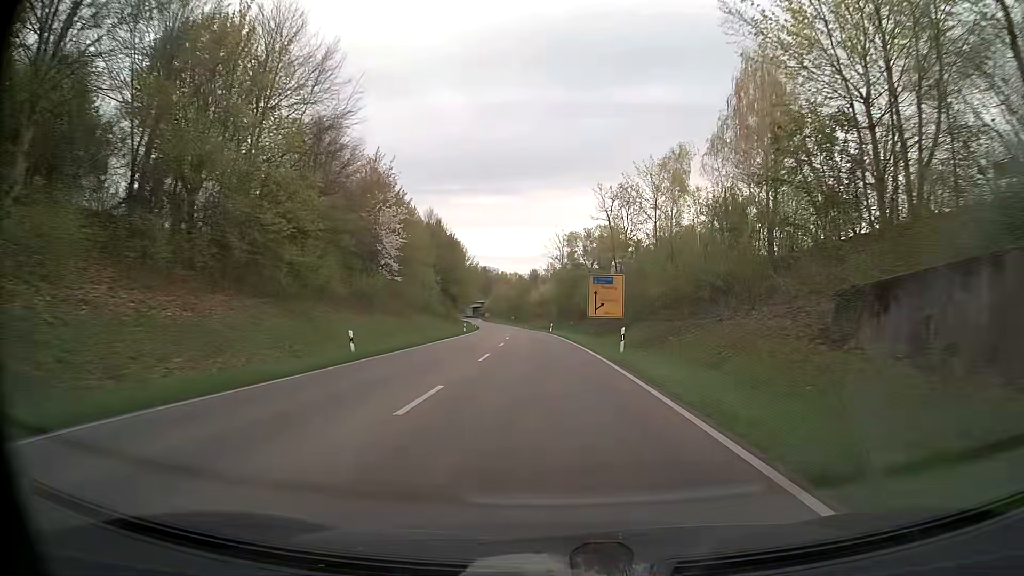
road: primary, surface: asphalt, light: Day
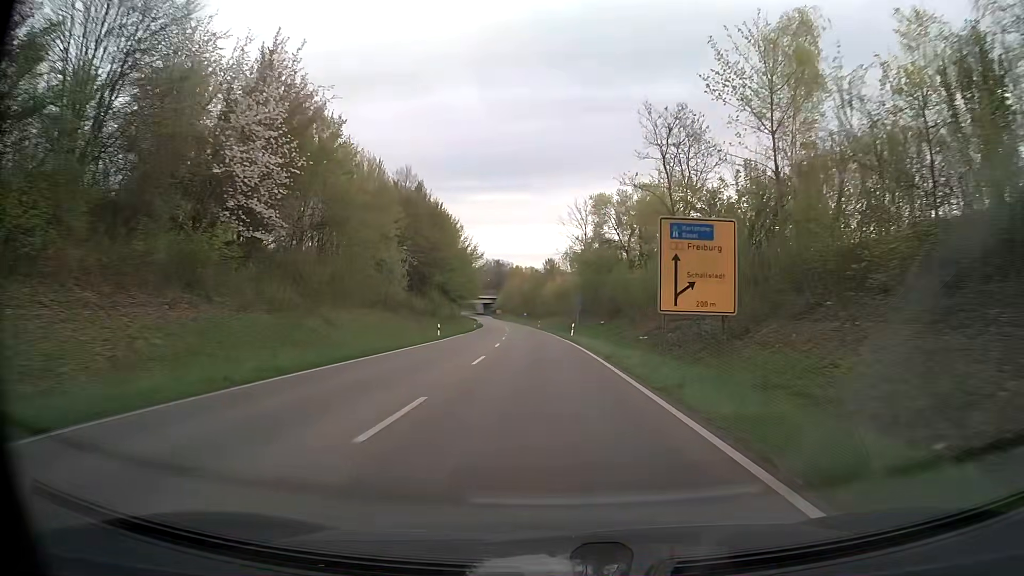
(-0.3, +26.2) m; -1°
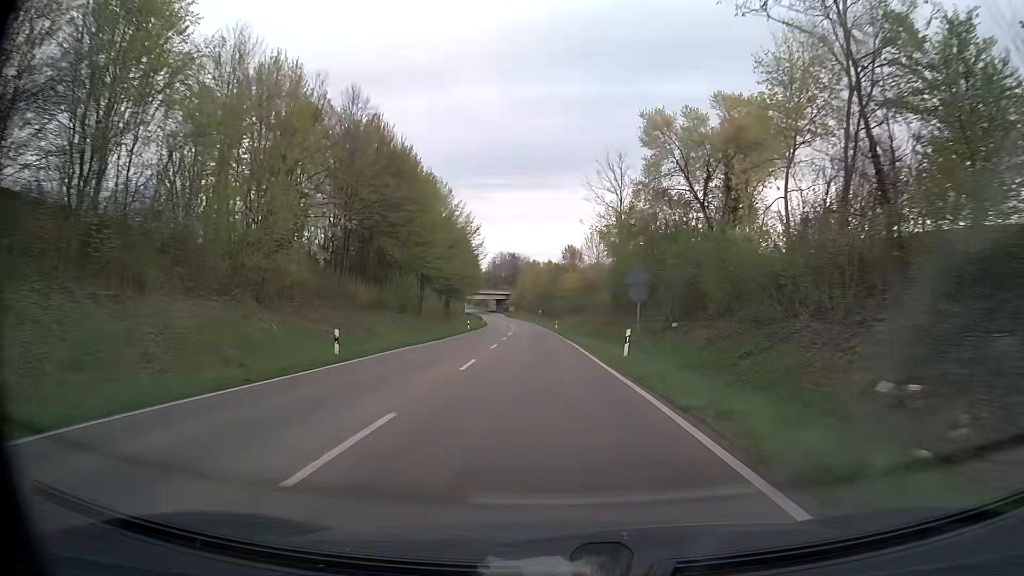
(-0.4, +26.1) m; -2°
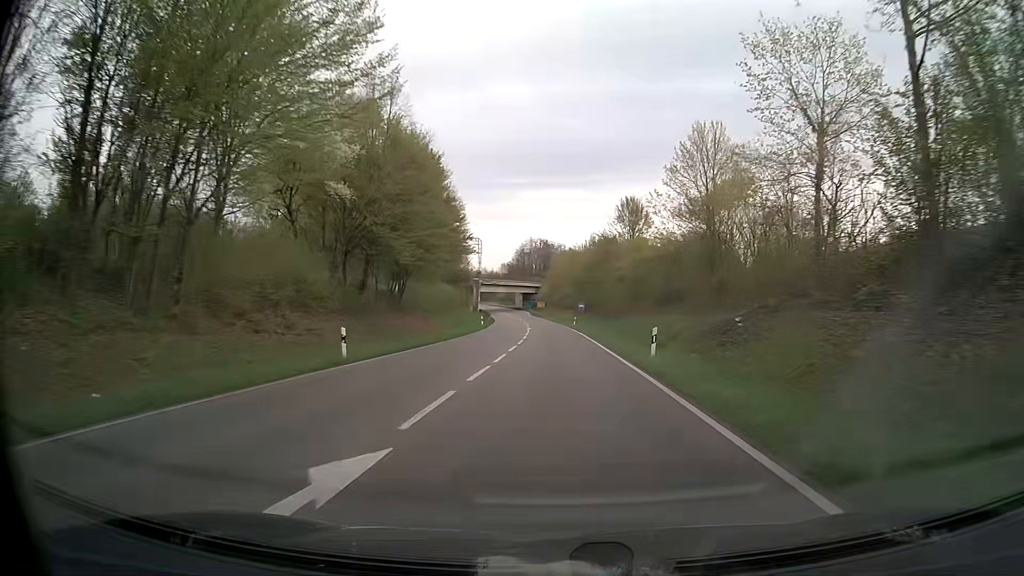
(-1.5, +51.7) m; -3°
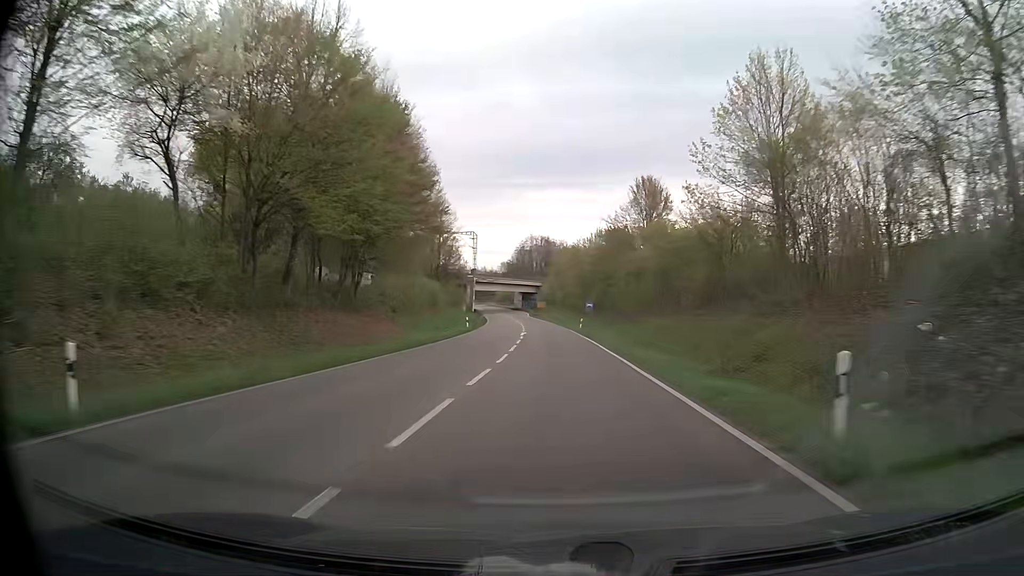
(0.0, +12.9) m; 0°
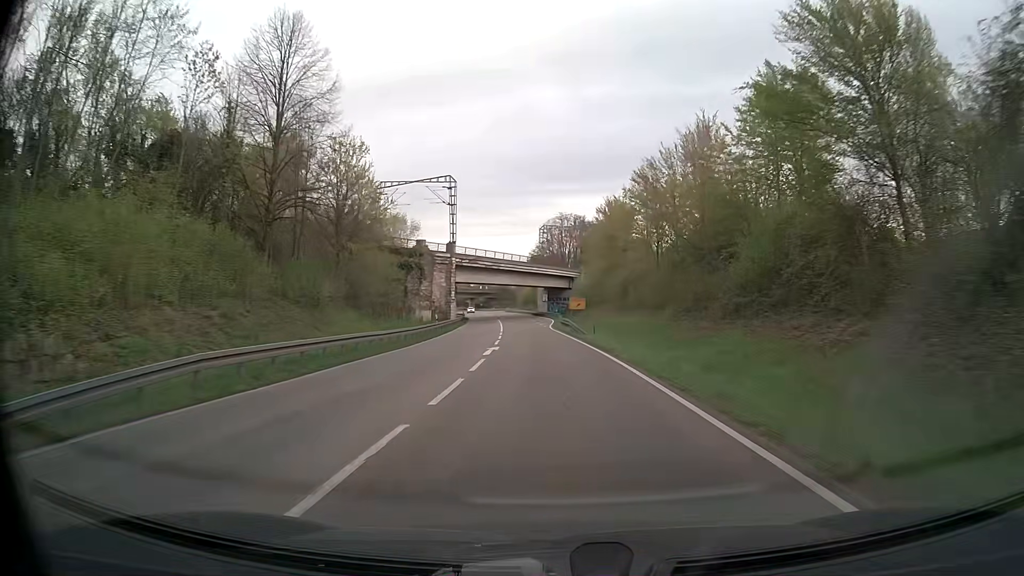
(-1.4, +64.9) m; -3°
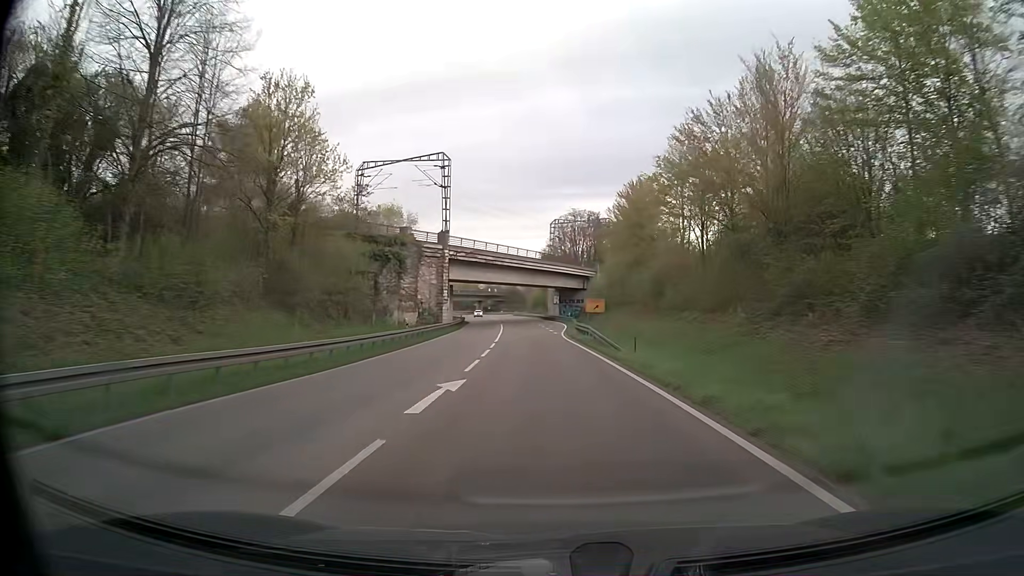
(-0.1, +13.1) m; -1°
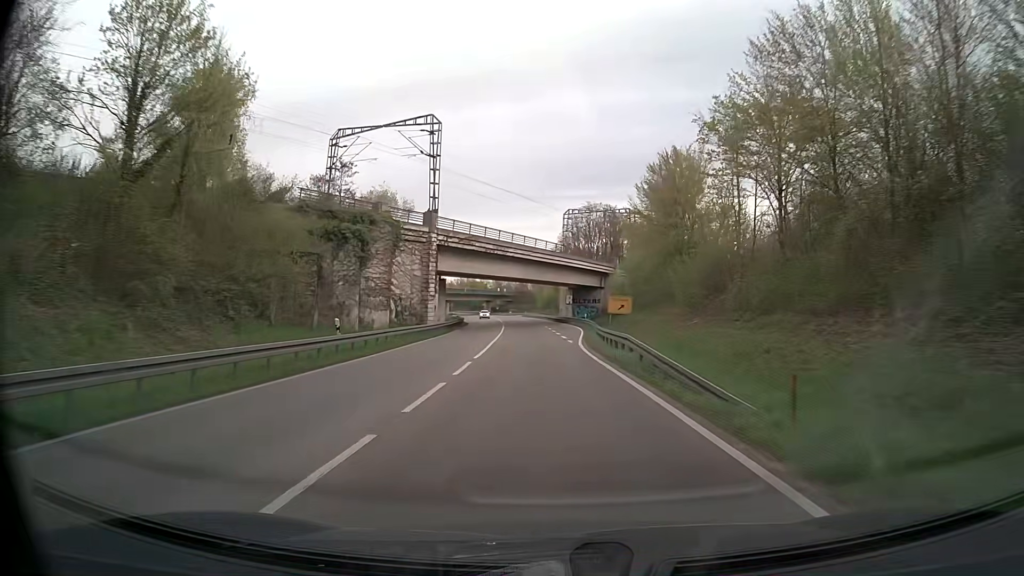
(-0.1, +13.1) m; -1°
(0, +10) (0, +20) (-1, +30) (-1, +40) (-1, +50) (-2, +60) (-3, +70) (-3, +80) (-4, +90) (-5, +100) m
